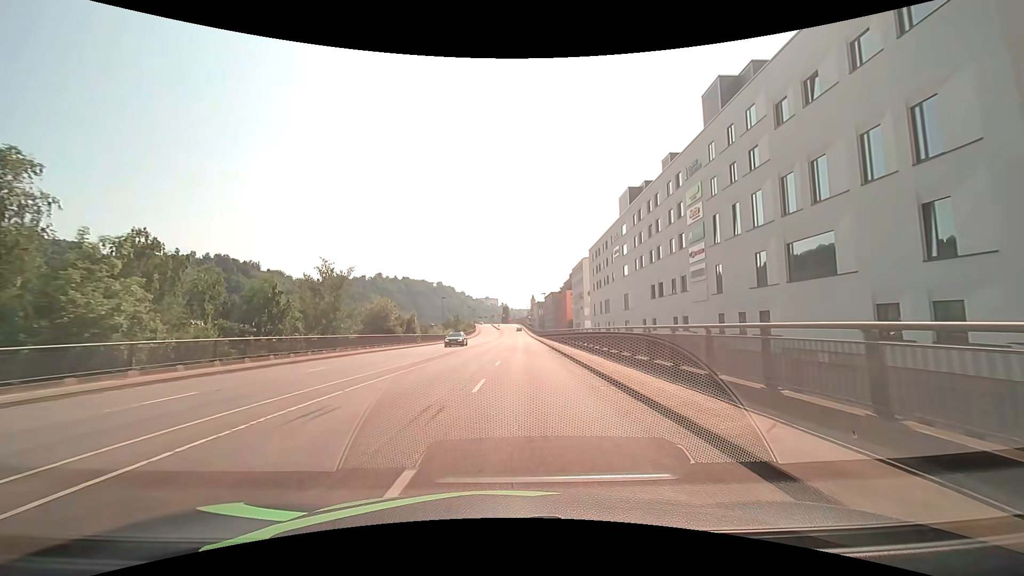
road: primary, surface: asphalt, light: Day
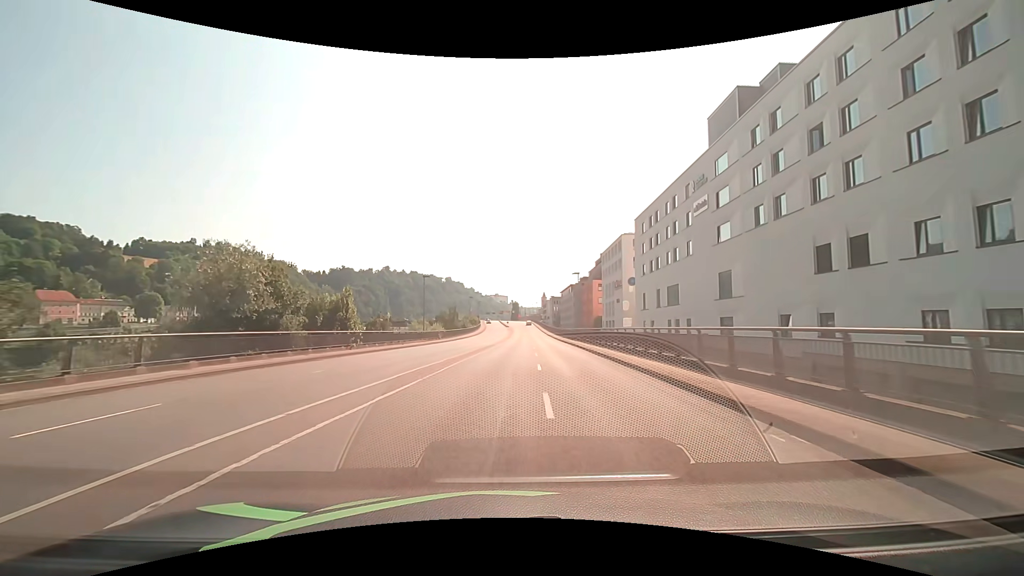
(-0.5, +30.4) m; -1°
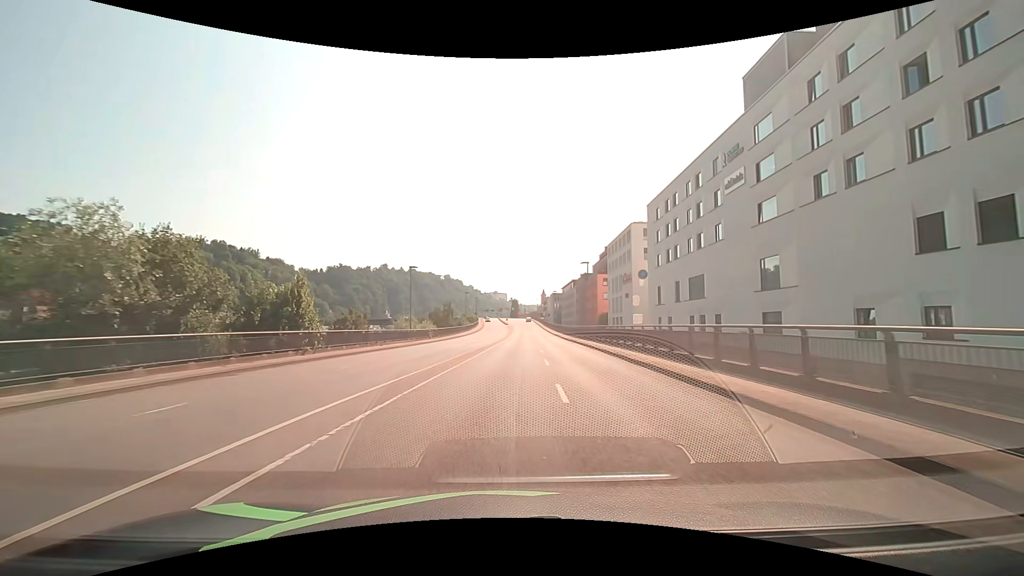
(0.0, +7.6) m; 0°
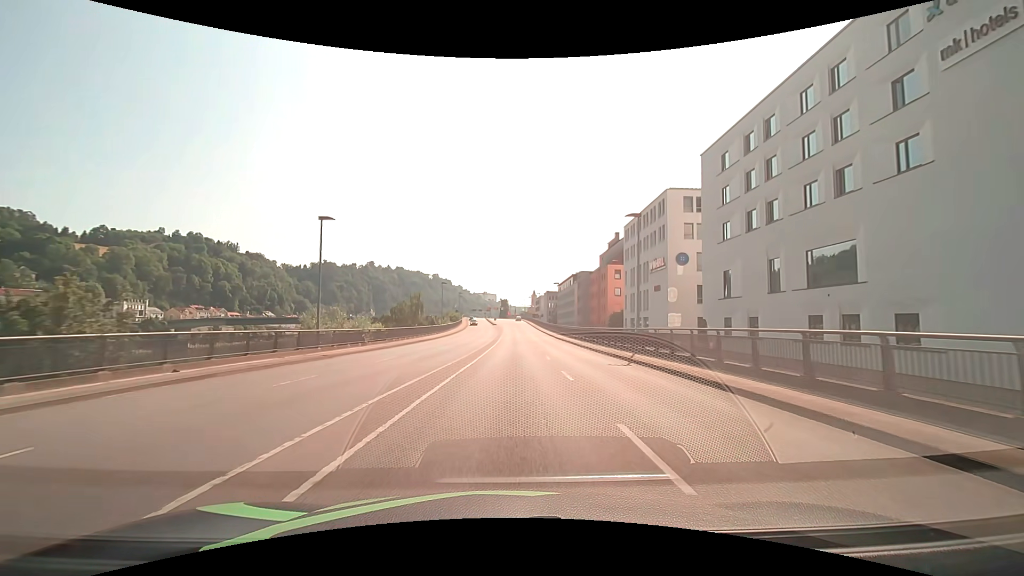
(+0.3, +22.9) m; +1°
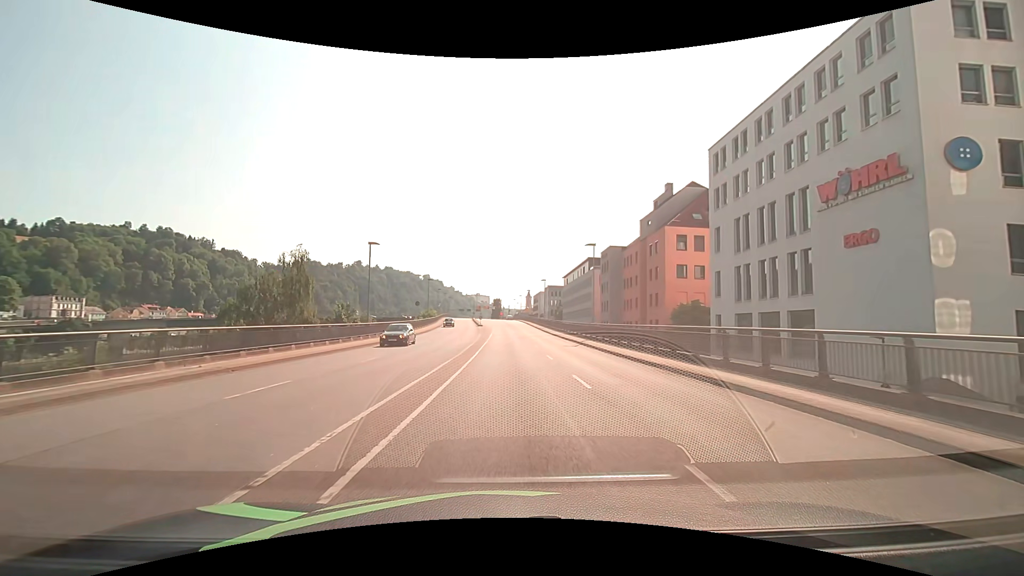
(+0.6, +38.2) m; +1°
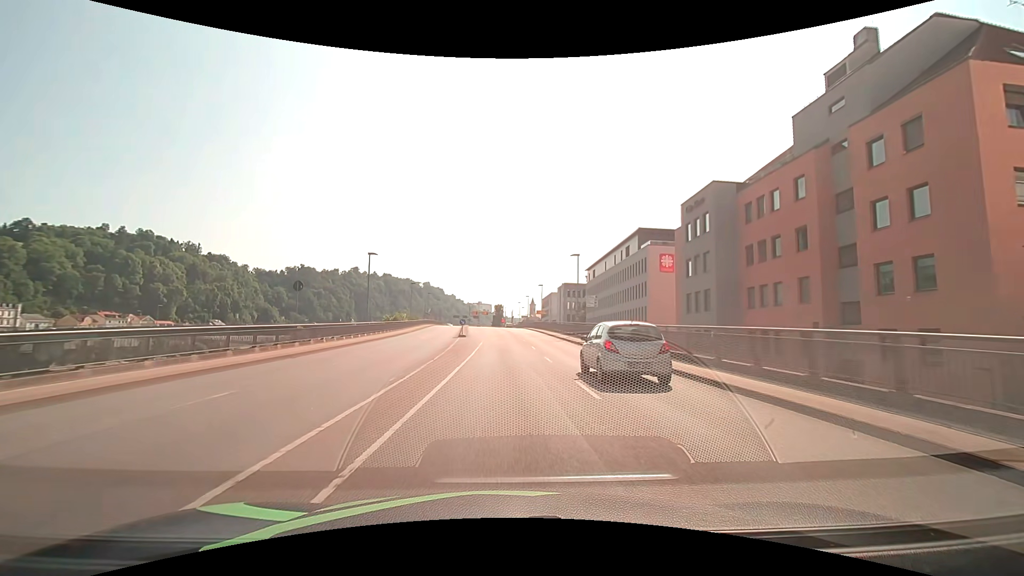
(0.0, +37.8) m; 0°
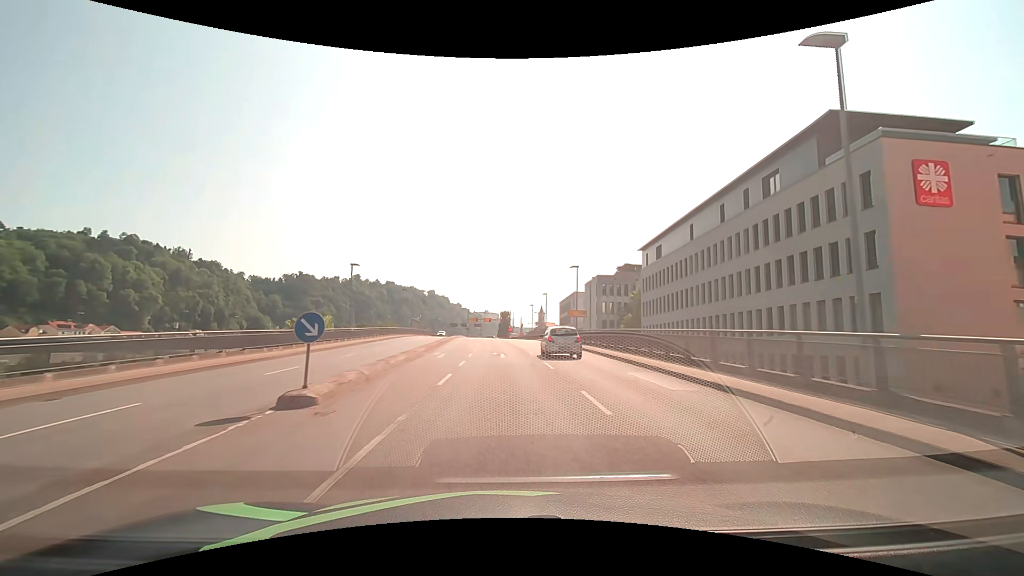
(-0.3, +37.4) m; -1°
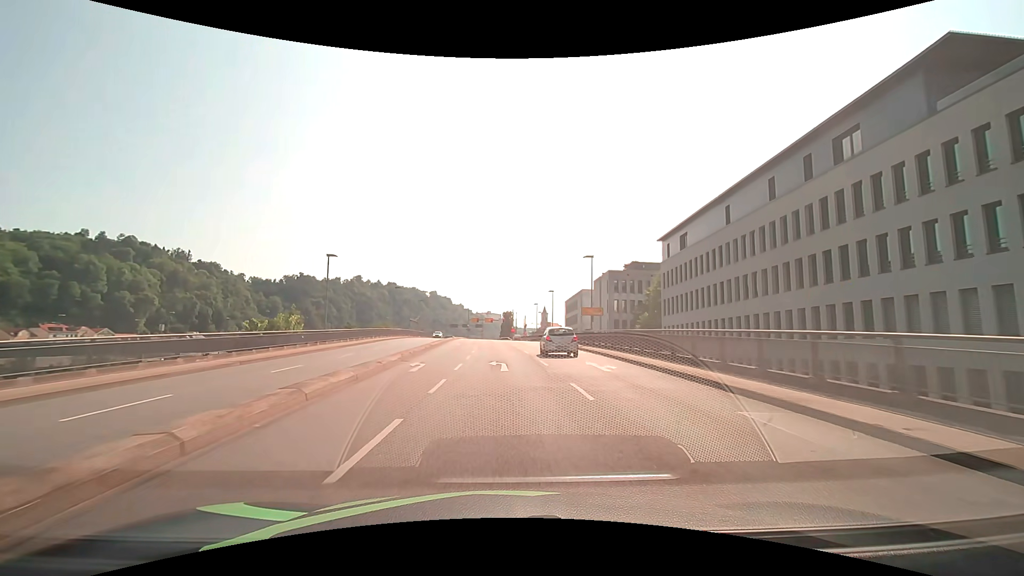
(0.0, +7.5) m; 0°
(0, +10) (0, +20) (-1, +30) (-1, +40) (-2, +50) (-2, +60) (-3, +70) (-3, +80) (-4, +90) (-4, +100) m
